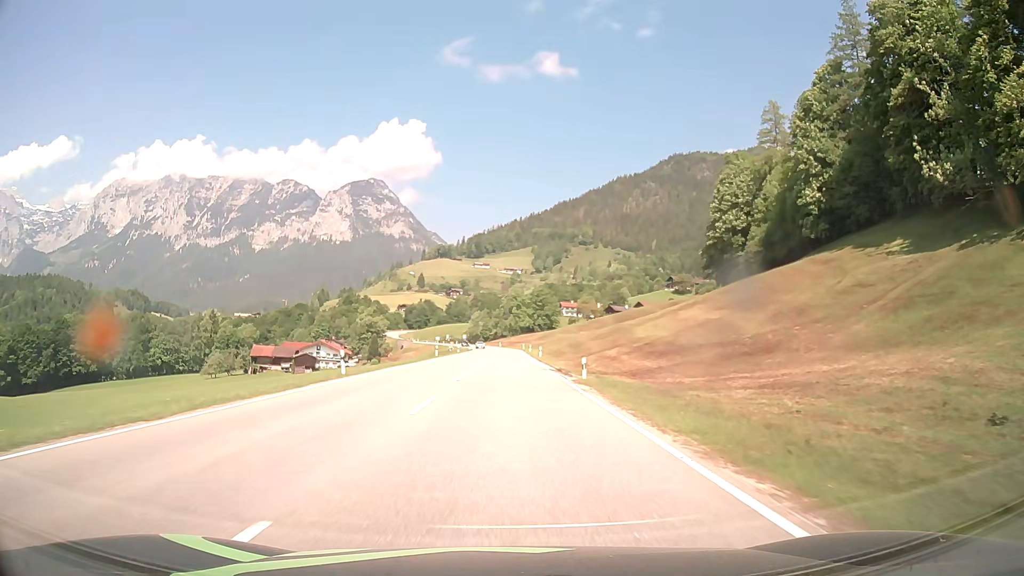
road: primary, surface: asphalt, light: Day
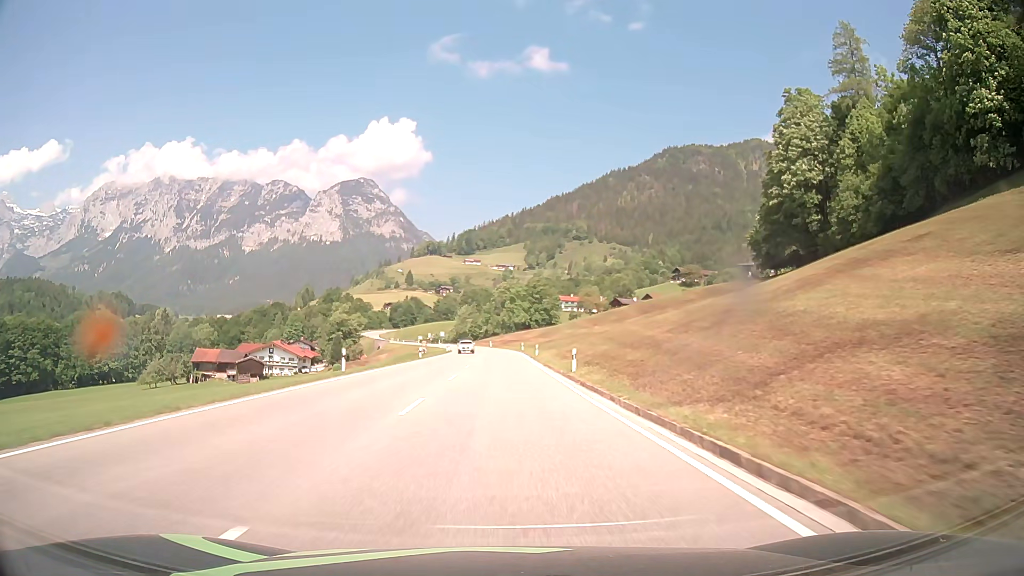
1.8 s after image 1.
(+0.3, +36.3) m; +1°
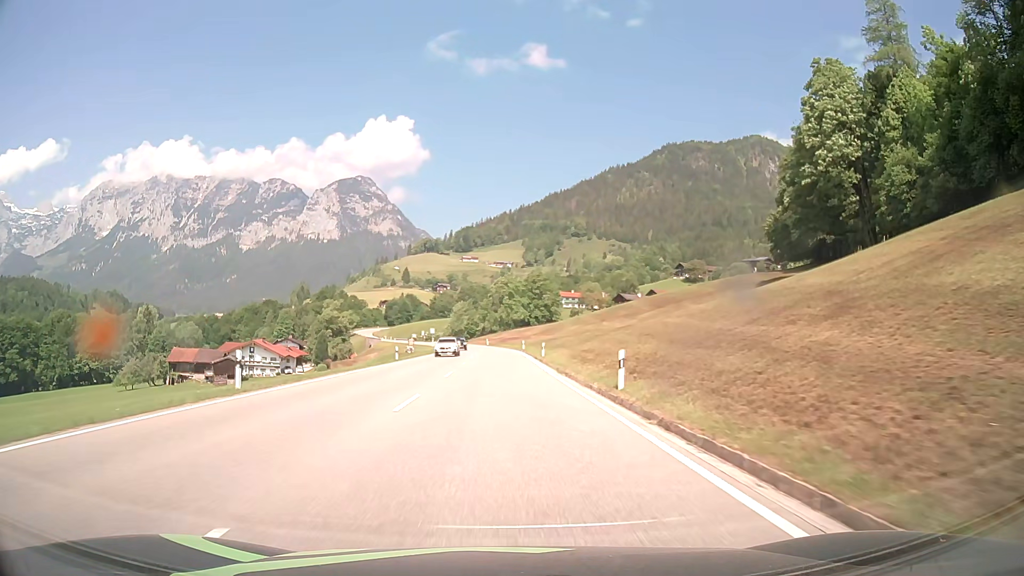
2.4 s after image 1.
(0.0, +12.1) m; 0°
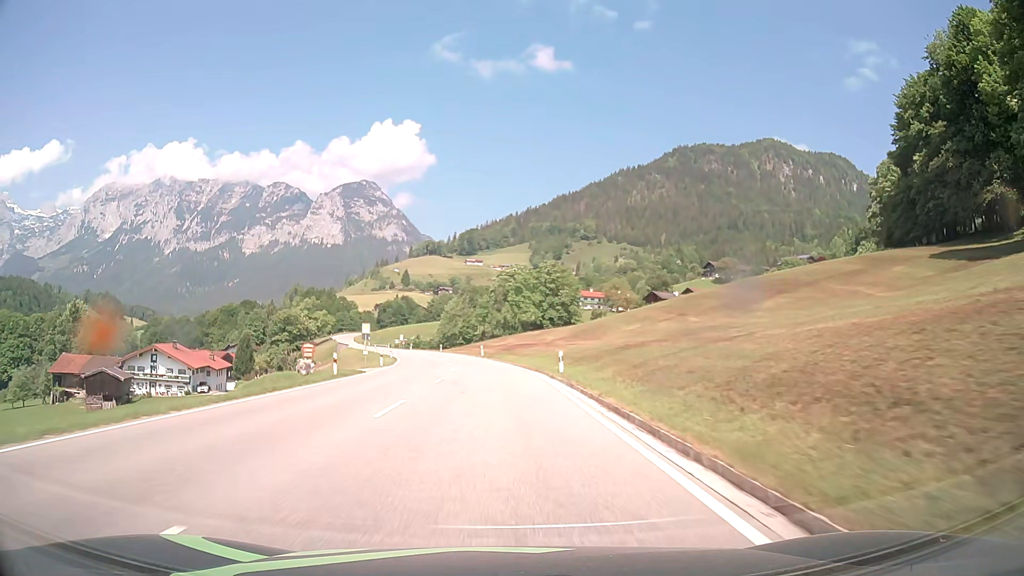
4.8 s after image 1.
(0.0, +48.2) m; 0°
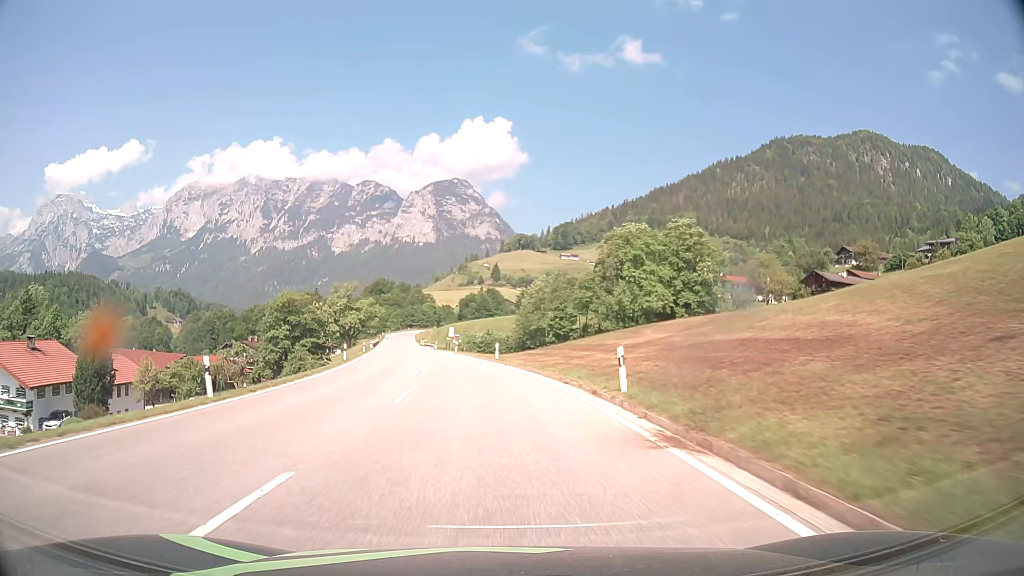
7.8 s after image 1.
(-2.6, +57.9) m; -7°
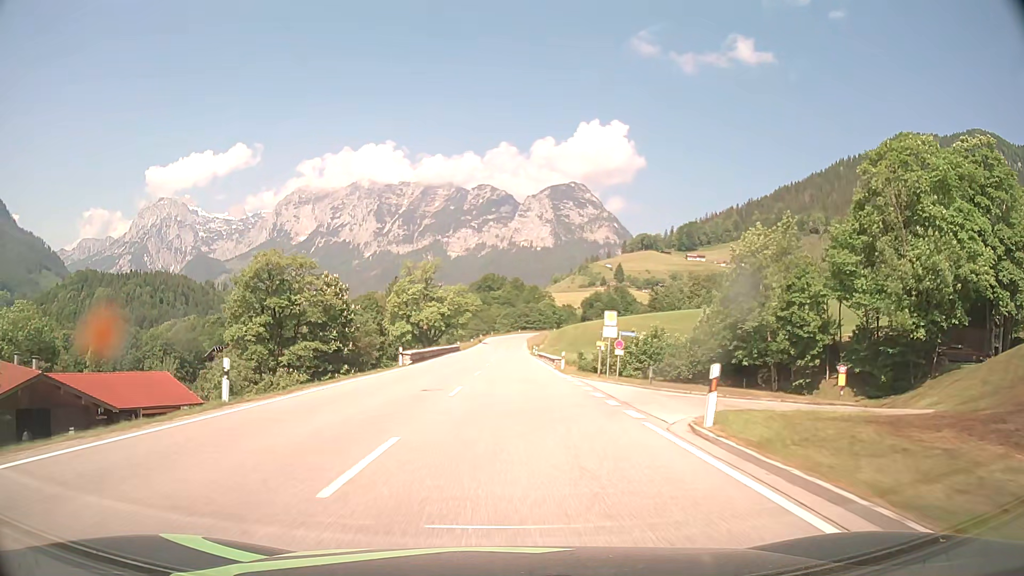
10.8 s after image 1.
(-6.4, +57.0) m; -10°
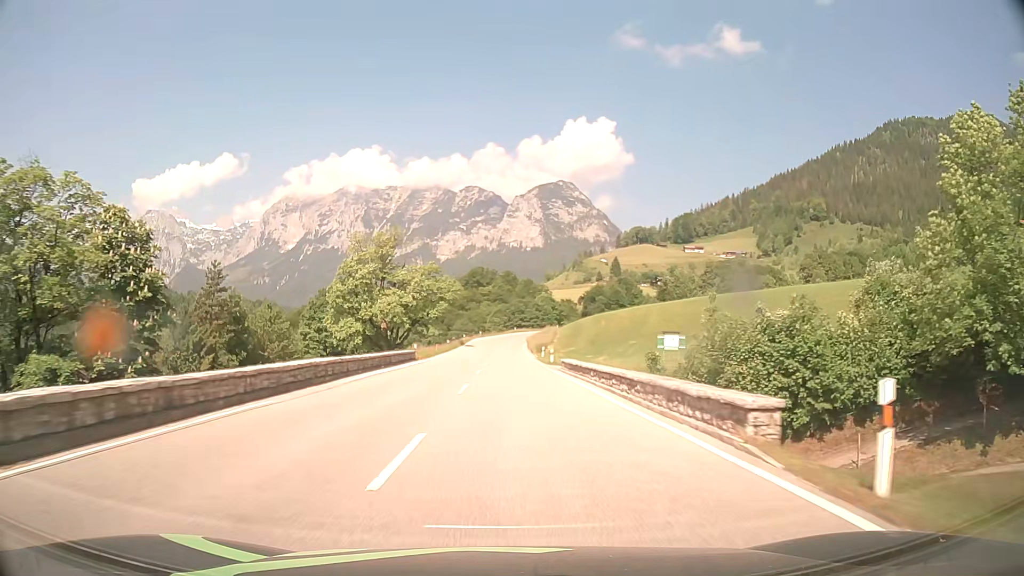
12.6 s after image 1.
(0.0, +35.6) m; +1°
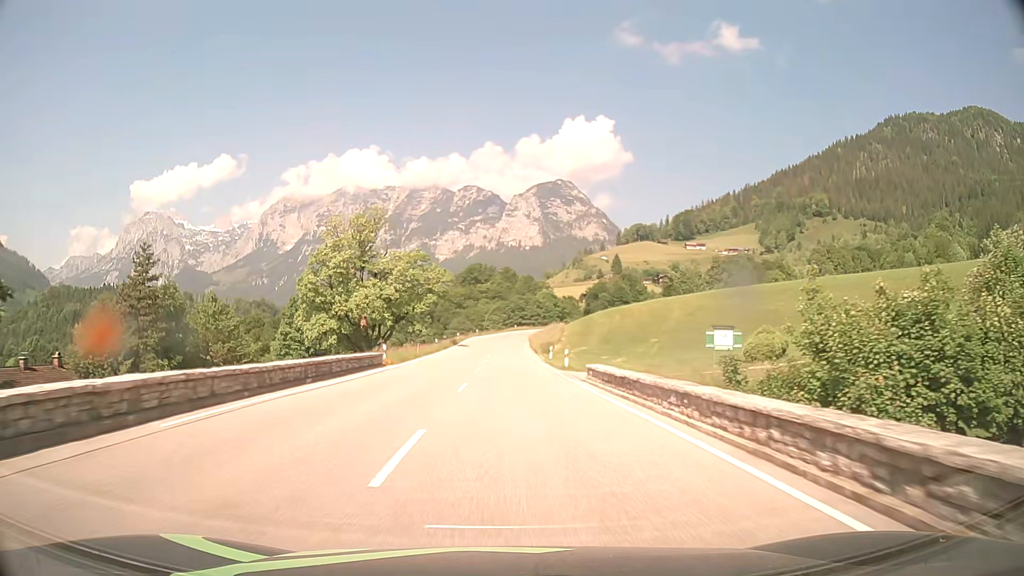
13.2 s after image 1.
(0.0, +11.9) m; 0°
(0, +10) (0, +20) (0, +30) (0, +40) (0, +50) (0, +60) (0, +70) (0, +80) (+1, +90) (+1, +100) m
